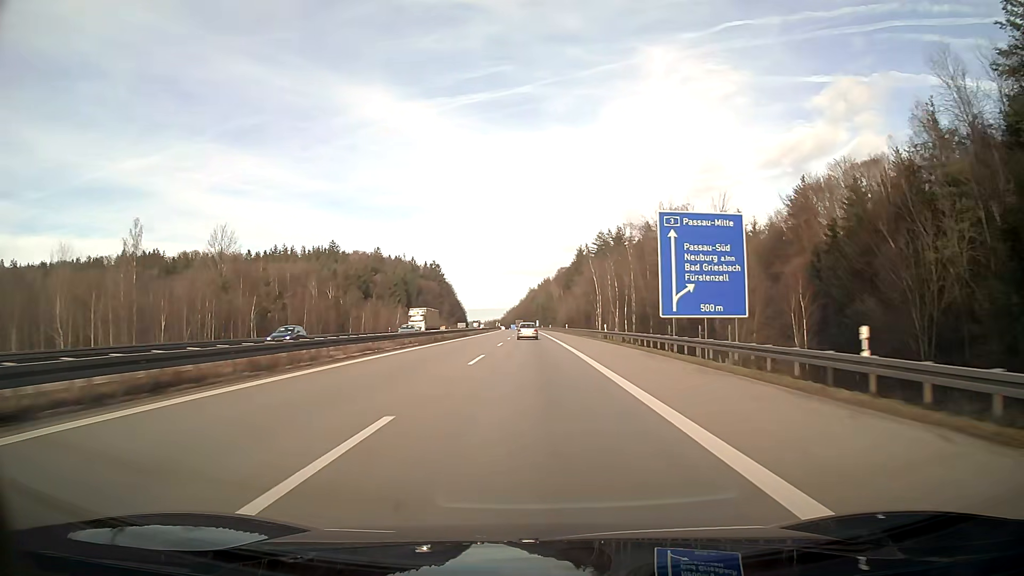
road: motorway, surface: asphalt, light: Day
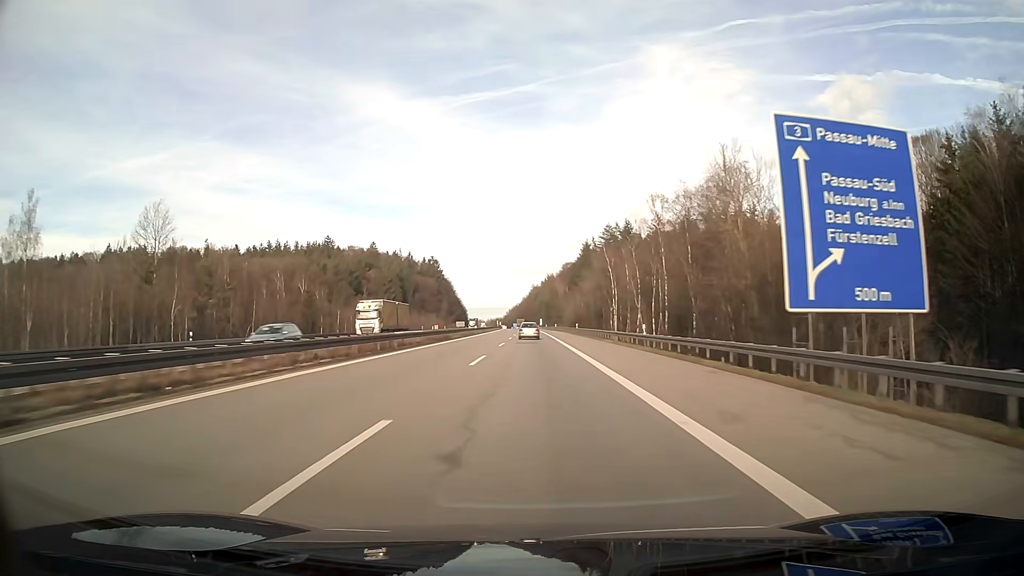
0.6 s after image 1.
(0.0, +18.4) m; 0°
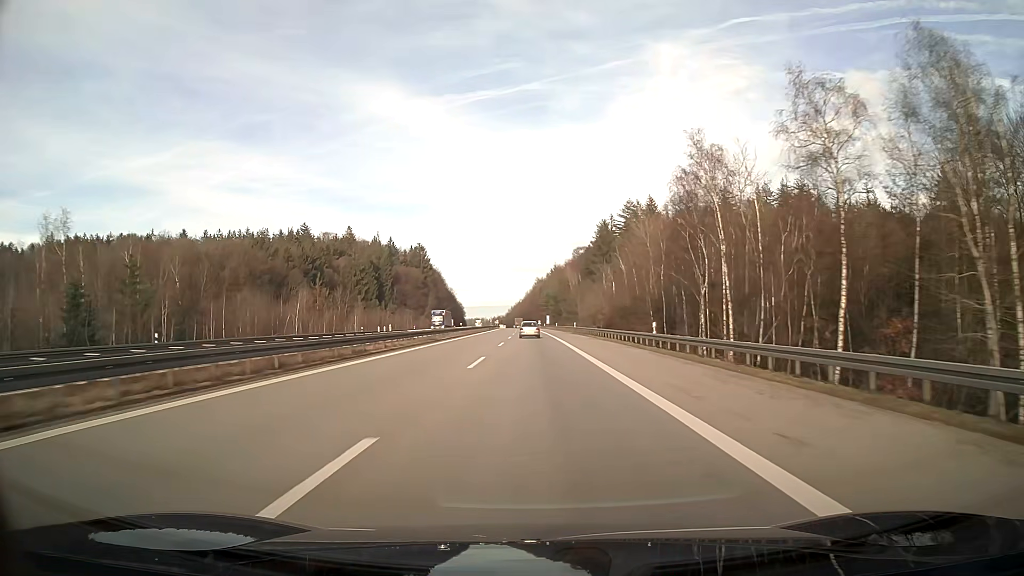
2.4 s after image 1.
(-0.2, +55.4) m; 0°
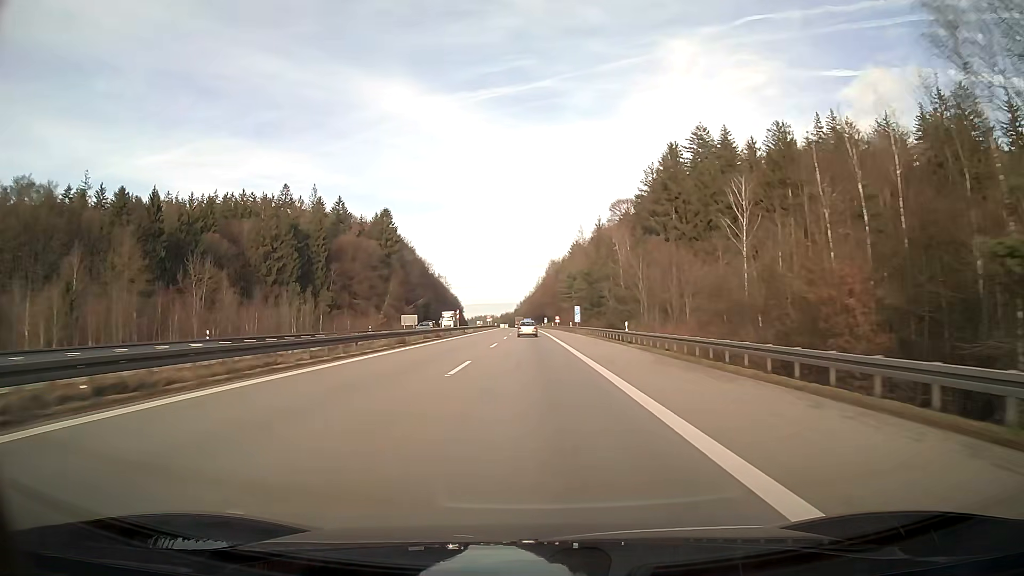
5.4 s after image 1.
(-0.6, +93.3) m; -1°
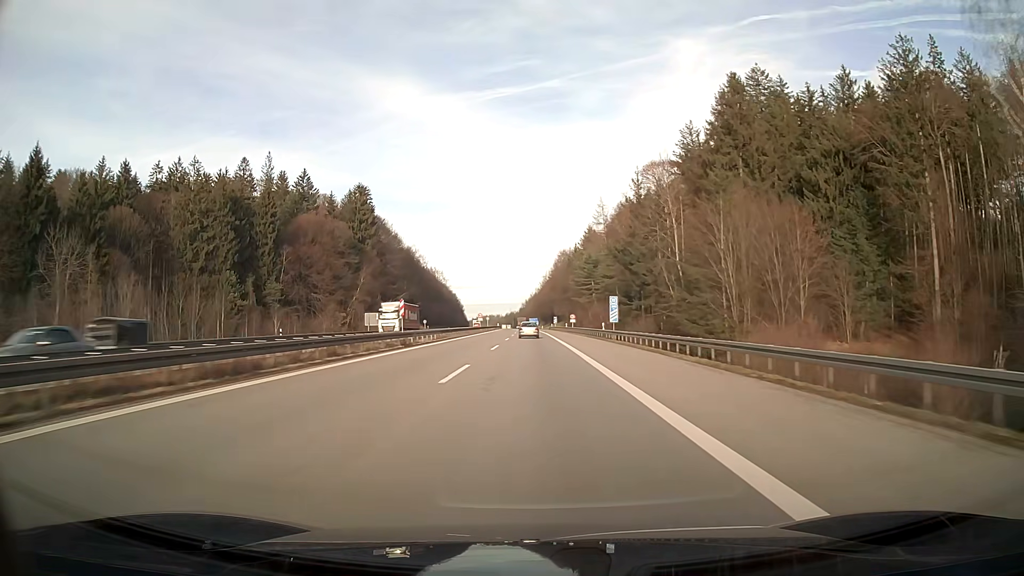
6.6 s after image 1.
(-0.2, +37.7) m; 0°
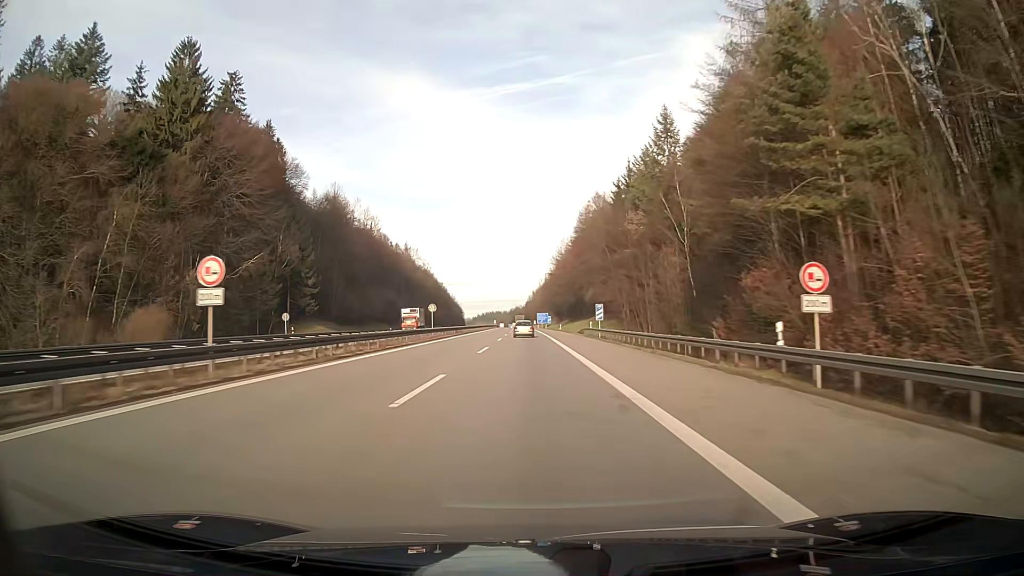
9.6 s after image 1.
(-0.5, +94.2) m; -1°
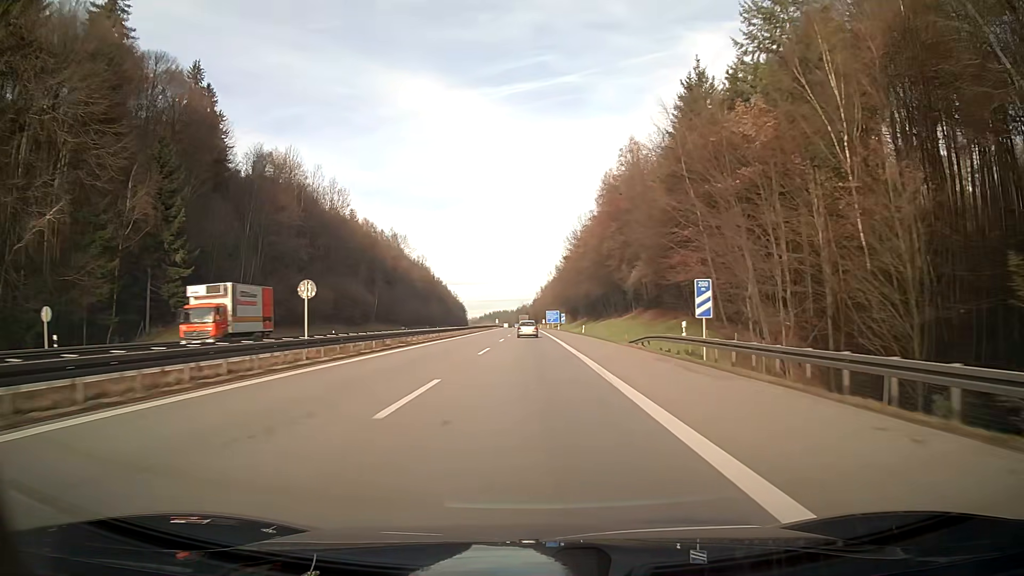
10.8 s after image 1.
(-0.2, +37.5) m; -1°
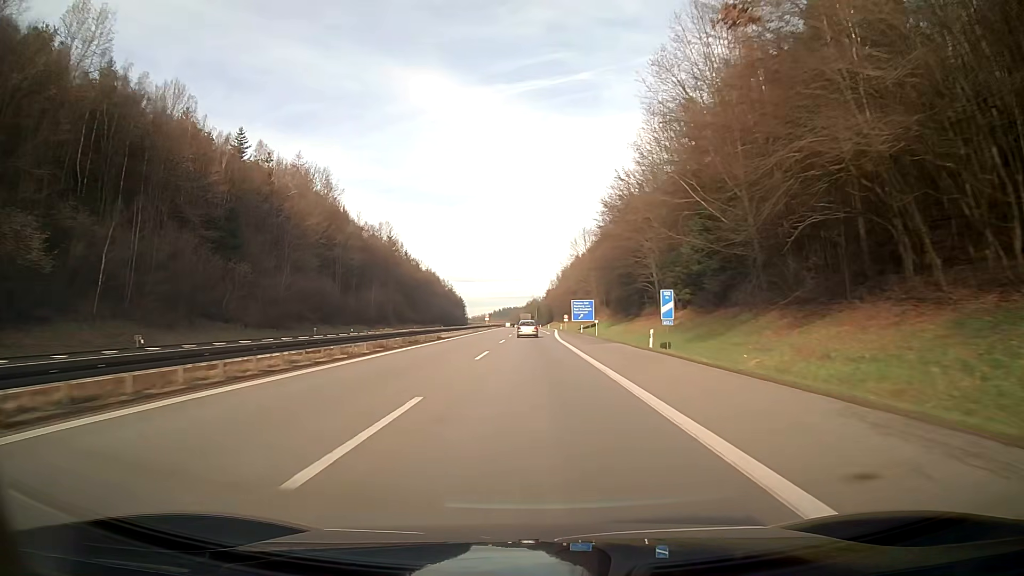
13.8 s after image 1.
(-0.8, +93.2) m; -1°
